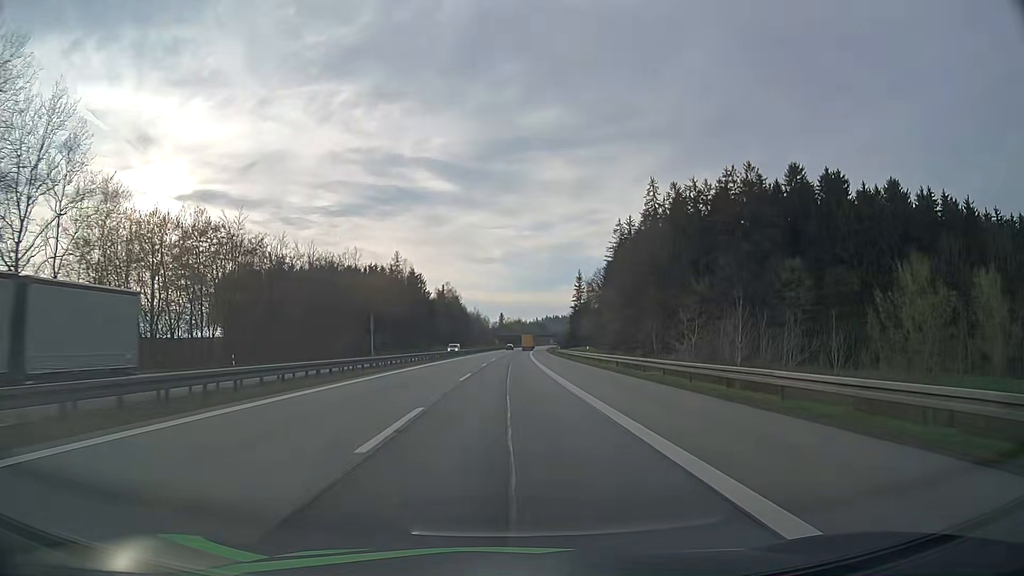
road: motorway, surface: asphalt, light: Day
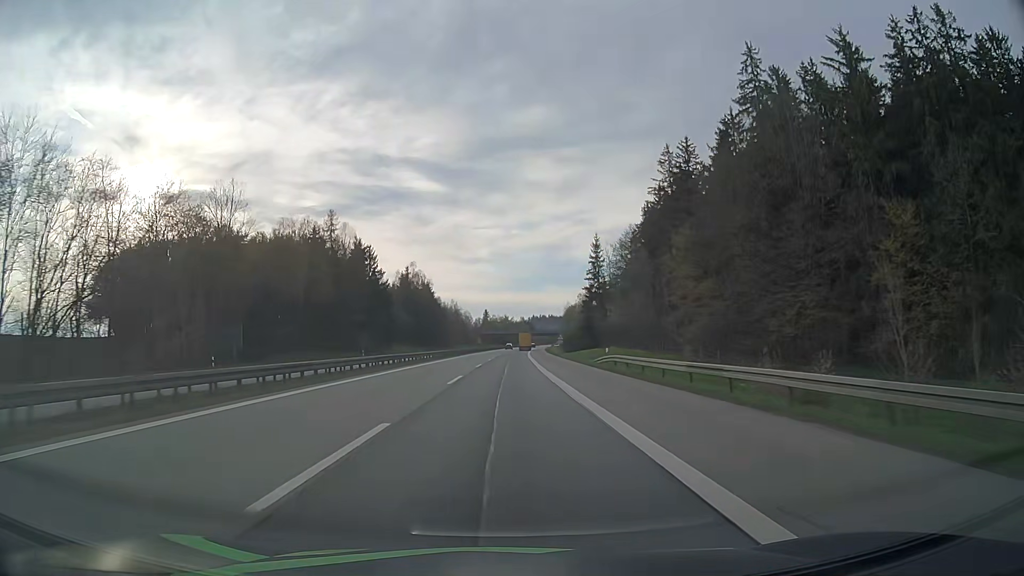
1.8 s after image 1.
(+0.7, +57.4) m; +1°
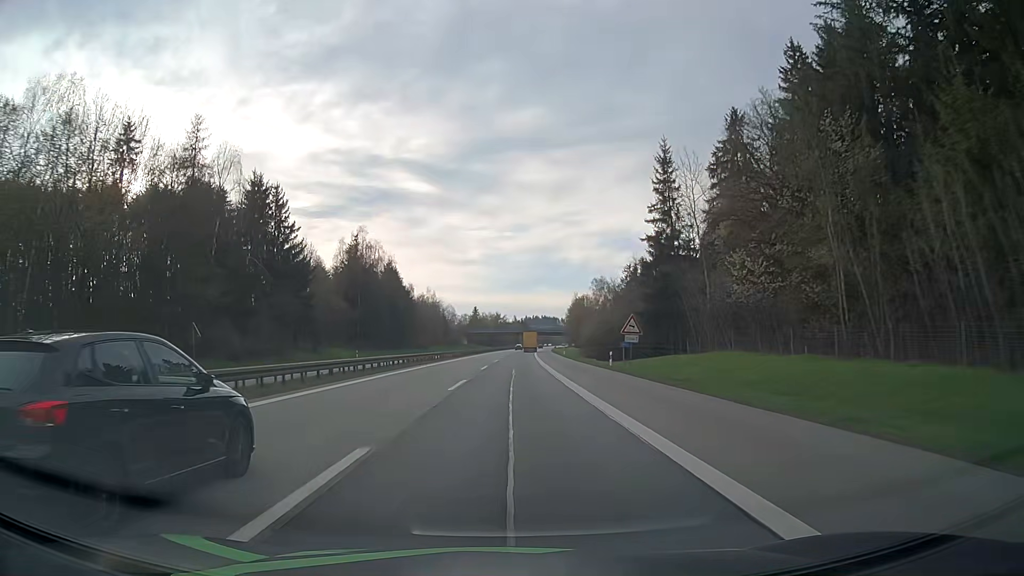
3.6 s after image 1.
(+0.2, +57.1) m; +1°
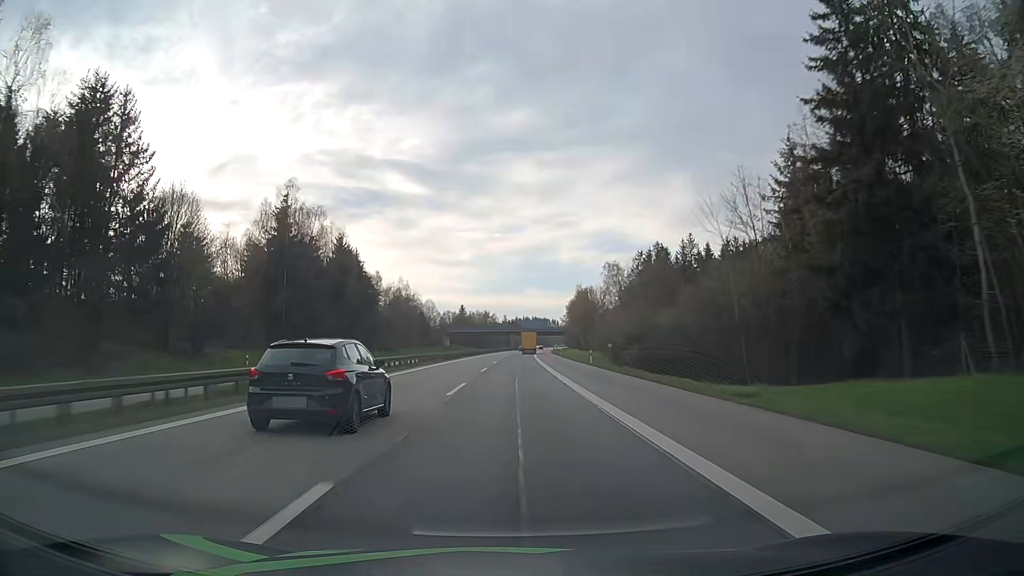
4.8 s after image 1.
(+0.4, +38.1) m; +1°
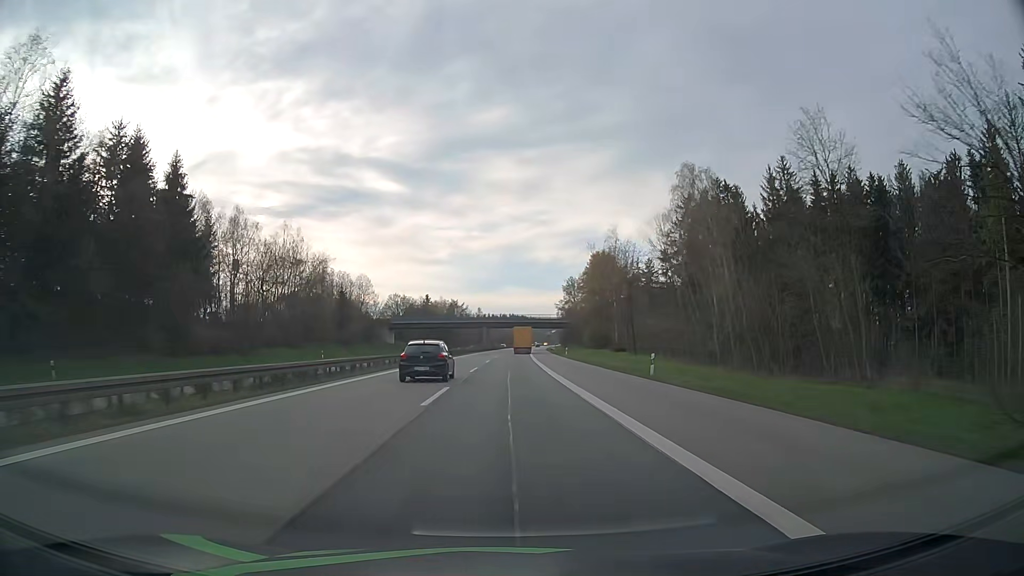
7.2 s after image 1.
(+1.1, +76.0) m; +2°
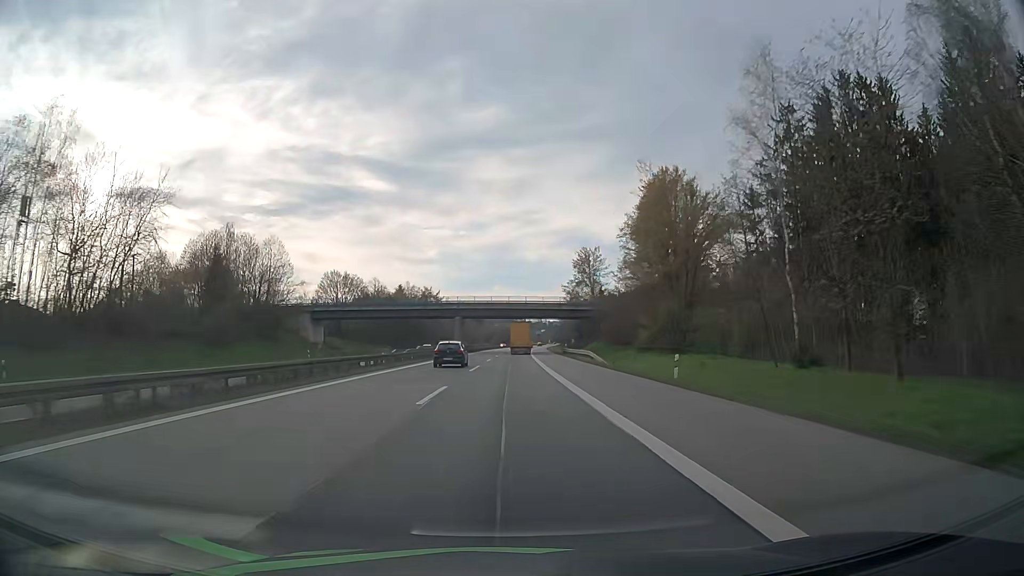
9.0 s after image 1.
(+0.5, +54.3) m; +1°
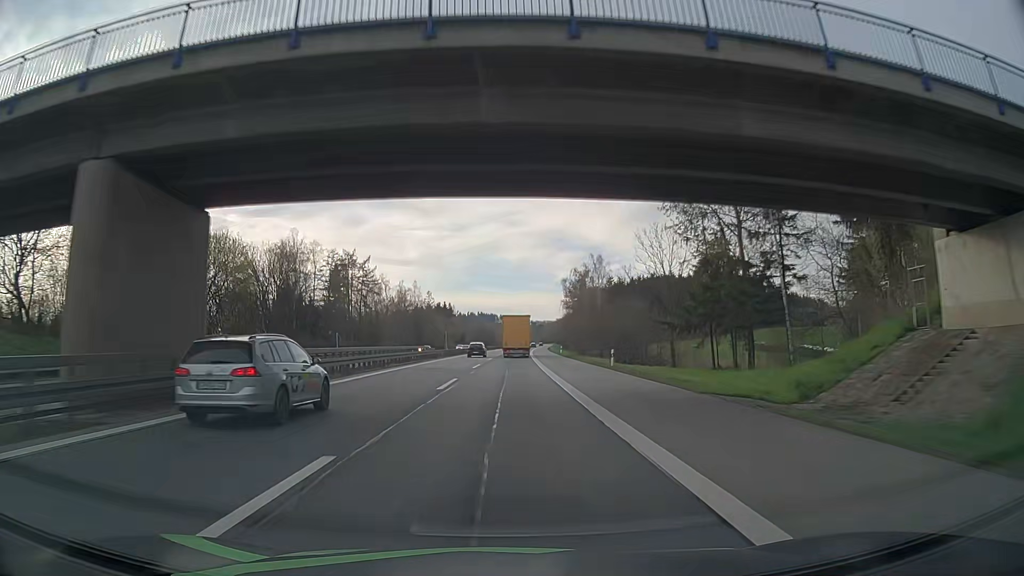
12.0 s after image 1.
(+1.5, +85.4) m; +2°
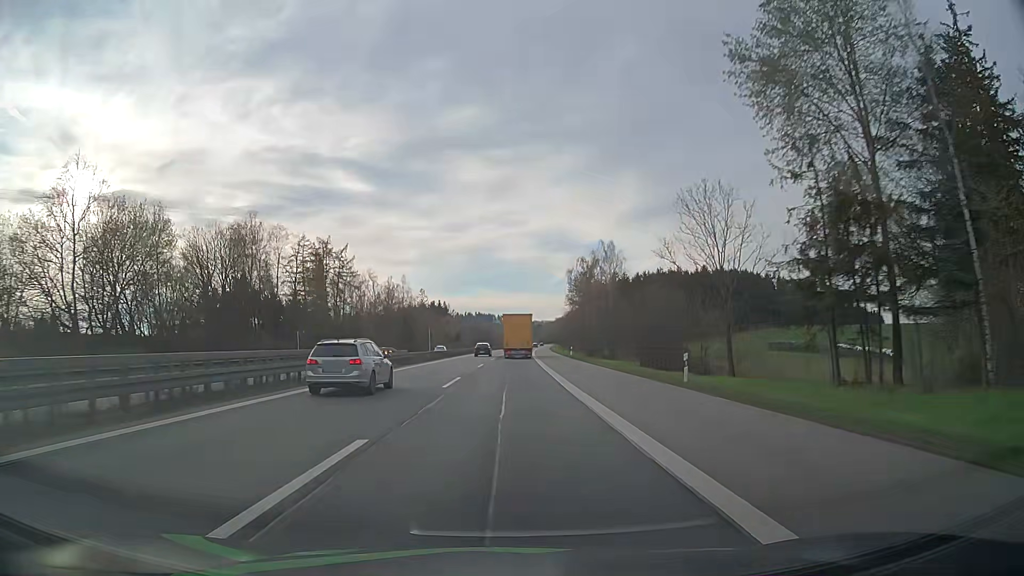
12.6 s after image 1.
(+0.1, +16.5) m; 0°
(0, +10) (0, +20) (0, +30) (+1, +40) (+1, +50) (+1, +60) (+1, +70) (+2, +80) (+2, +90) (+3, +100) m
